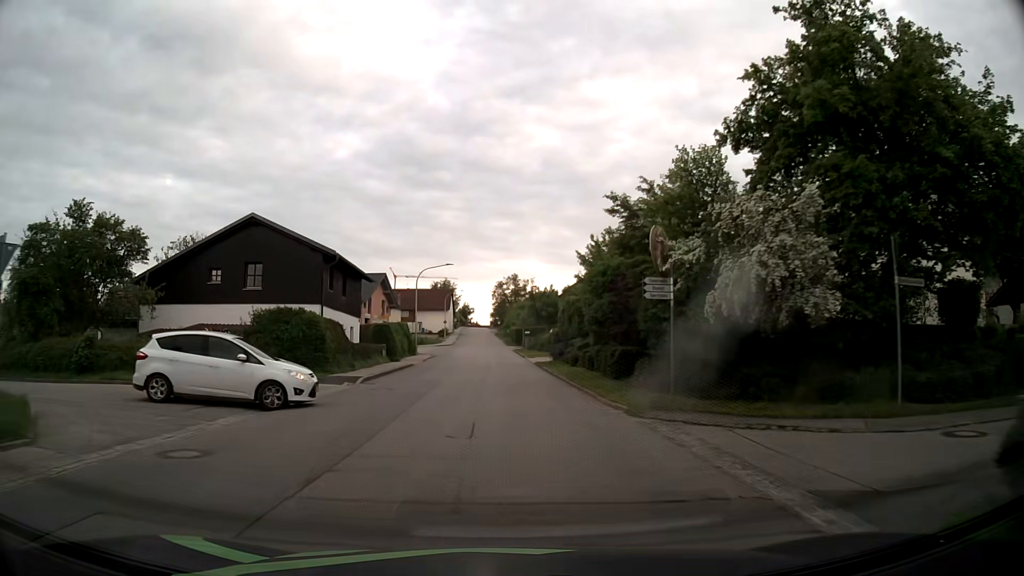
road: tertiary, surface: asphalt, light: Day
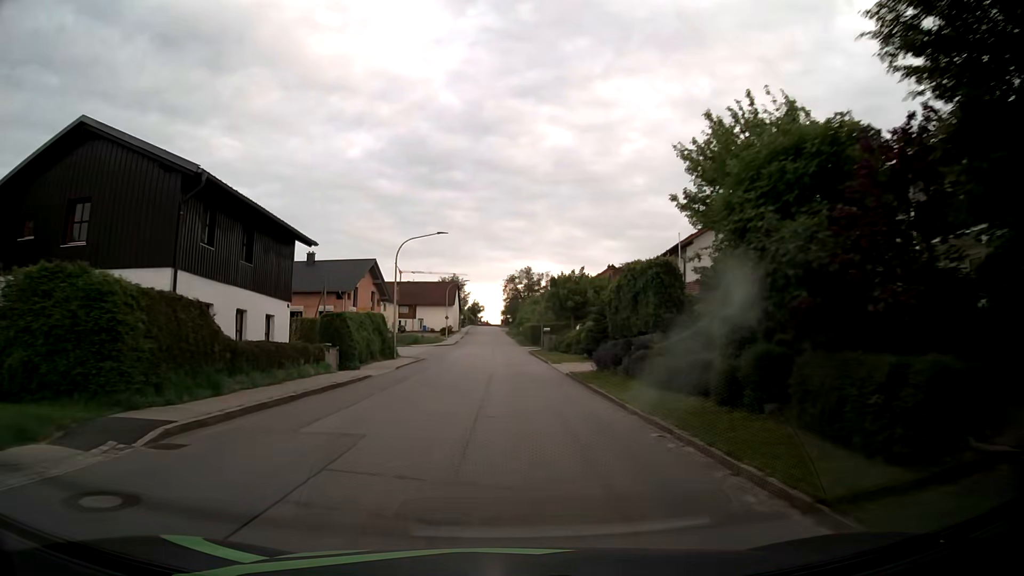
(-0.1, +15.2) m; -1°
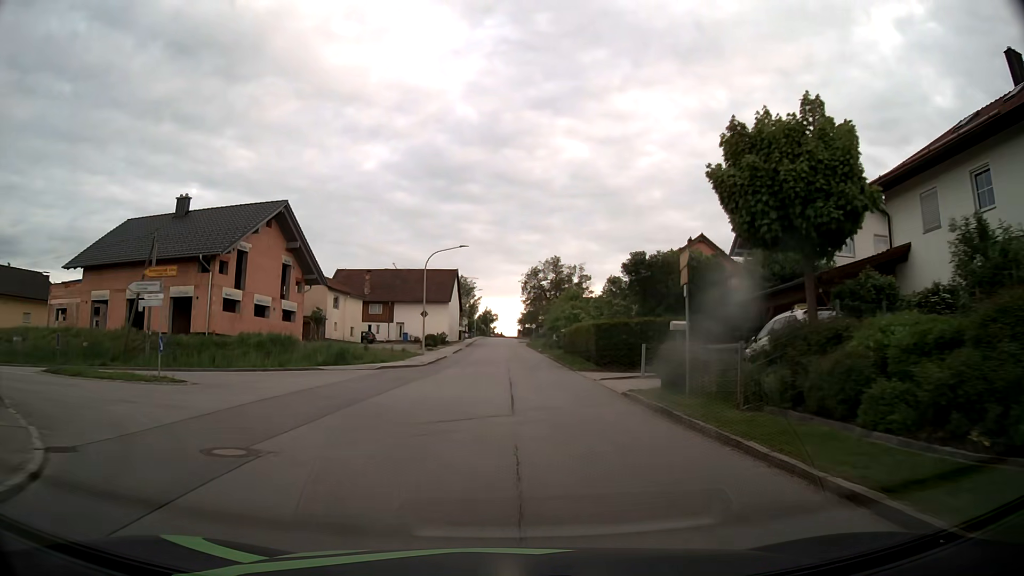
(-0.4, +37.8) m; -1°
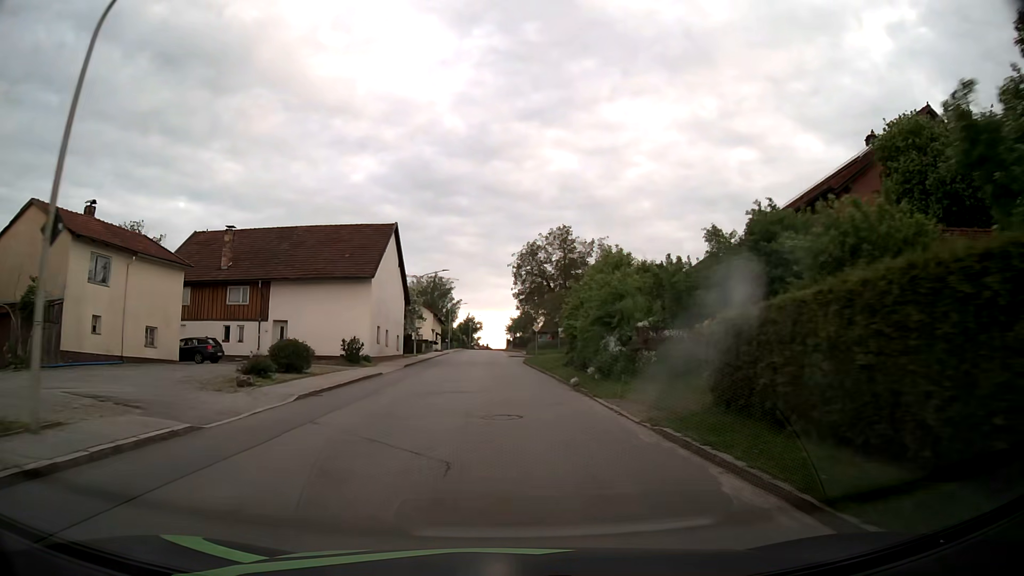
(+0.5, +37.5) m; +1°
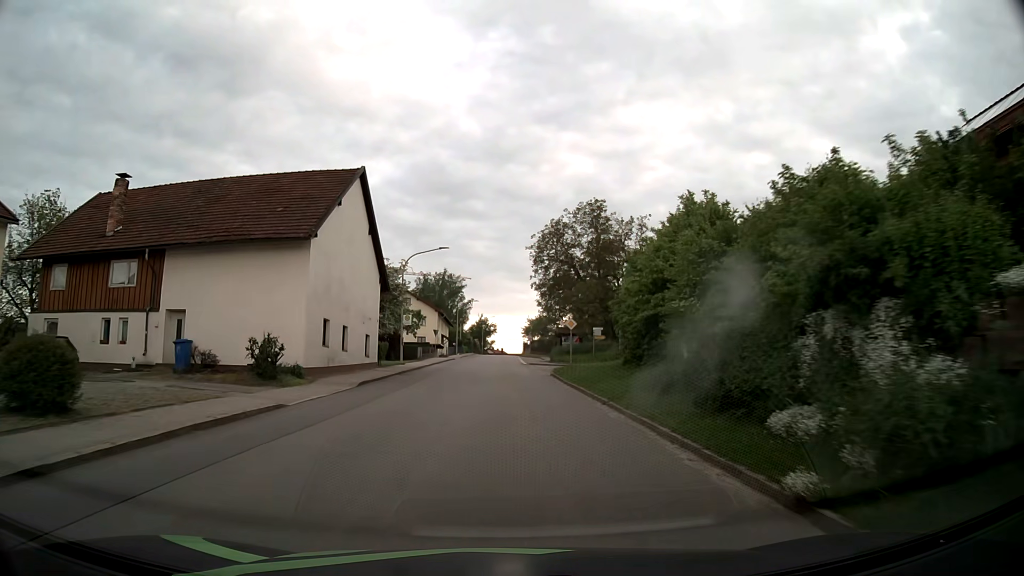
(-0.2, +15.0) m; -1°
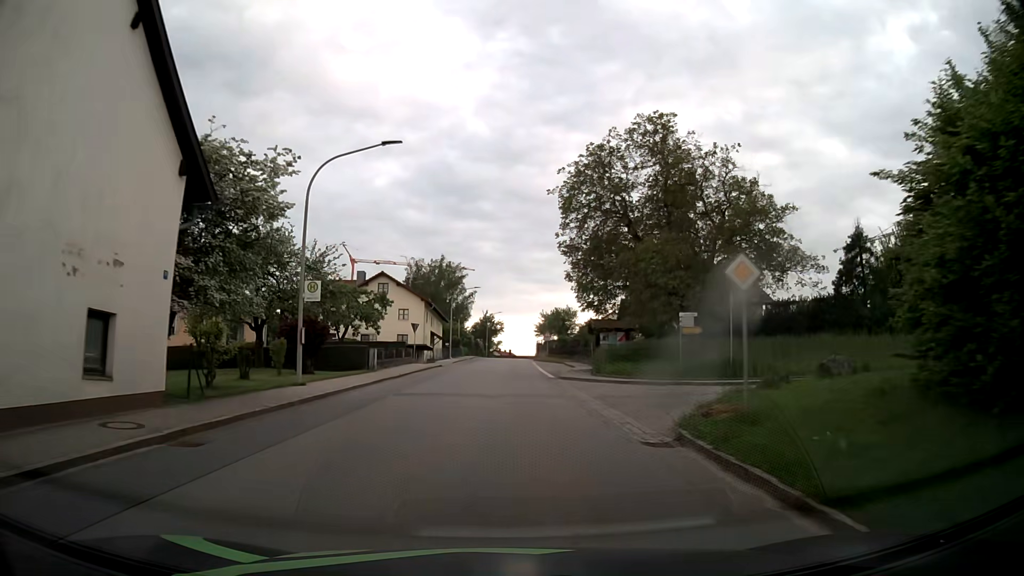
(-0.2, +22.6) m; -1°
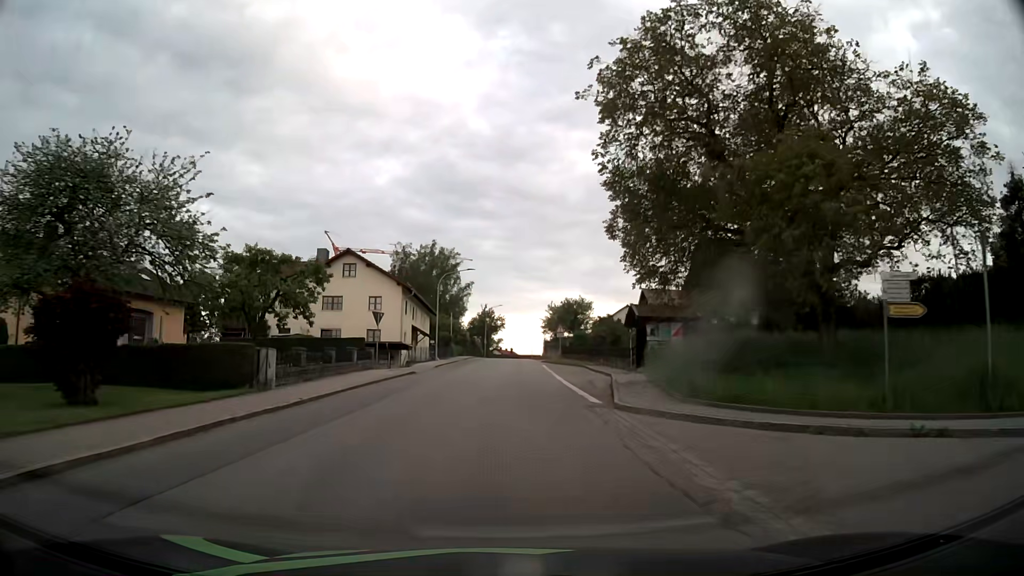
(0.0, +15.1) m; 0°
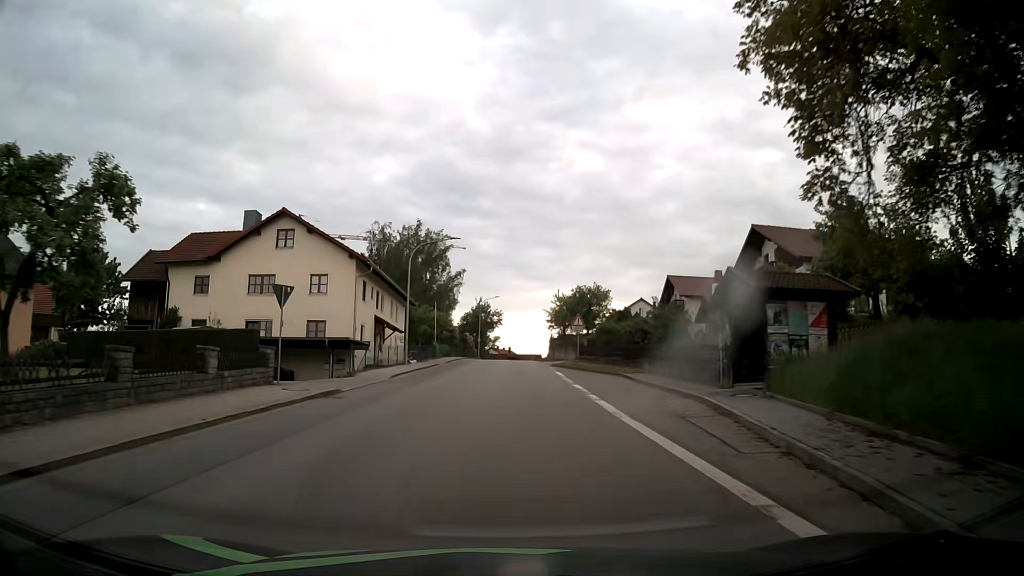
(0.0, +15.2) m; 0°
(0, +10) (0, +20) (0, +30) (0, +40) (+1, +50) (+1, +60) (+1, +70) (+2, +80) (+3, +90) (+4, +100) m
